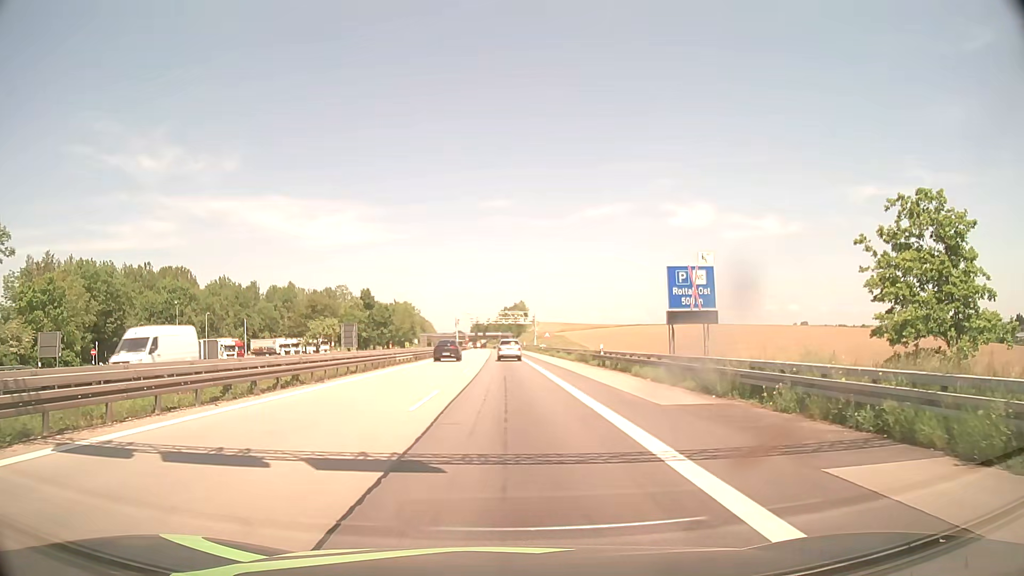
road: motorway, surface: asphalt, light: Day
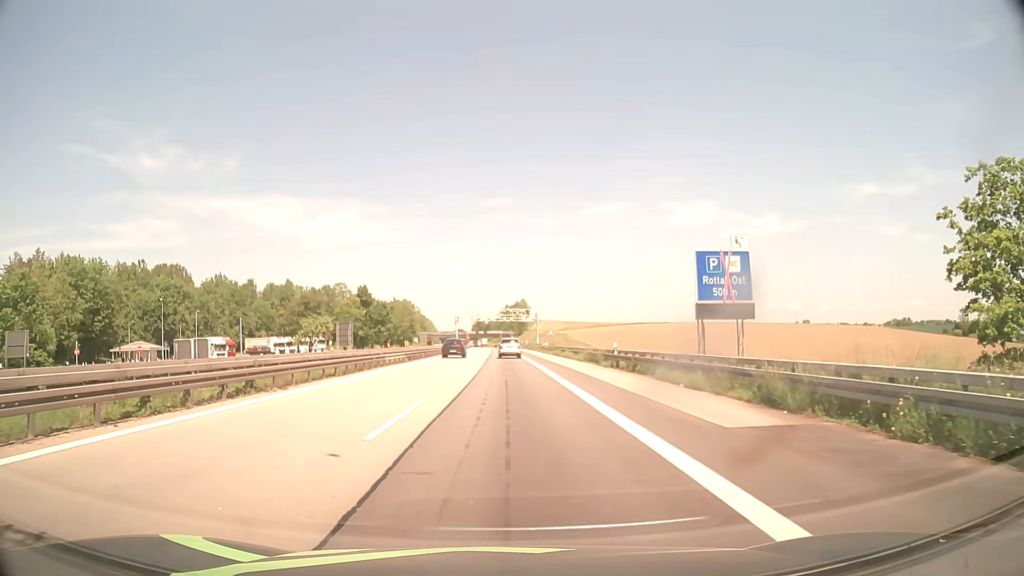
(0.0, +4.5) m; 0°
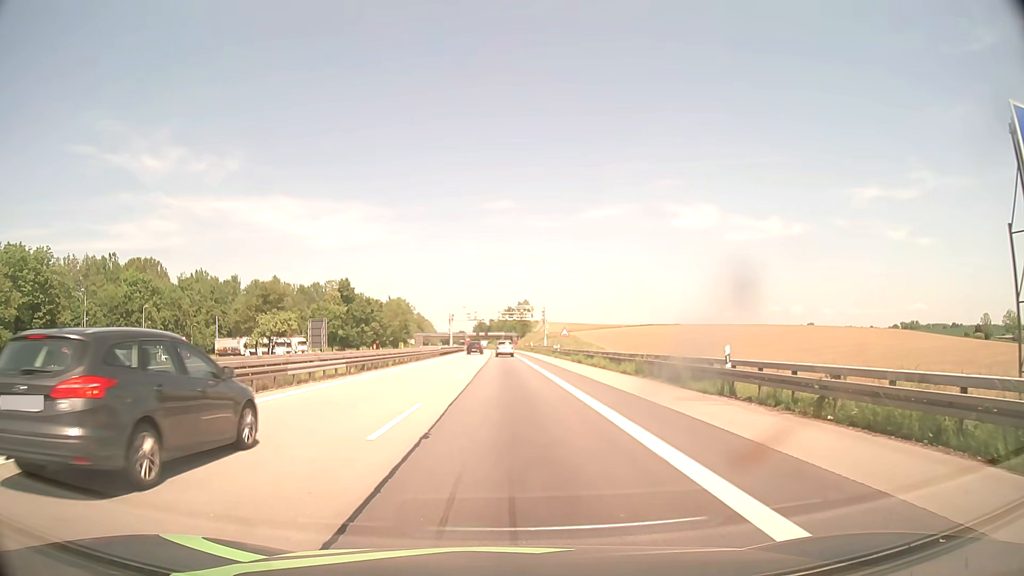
(-0.2, +18.0) m; -1°
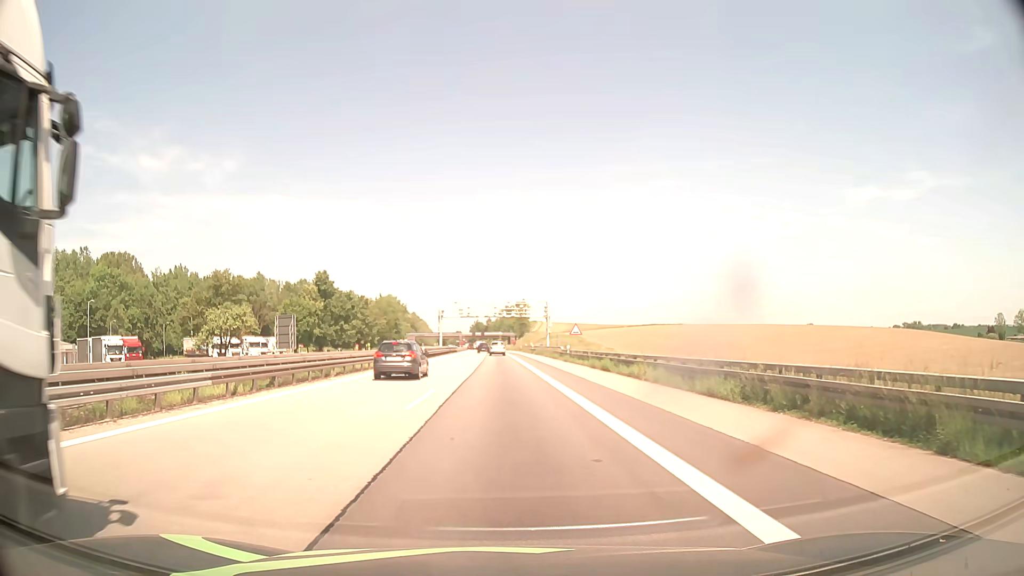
(0.0, +13.5) m; 0°
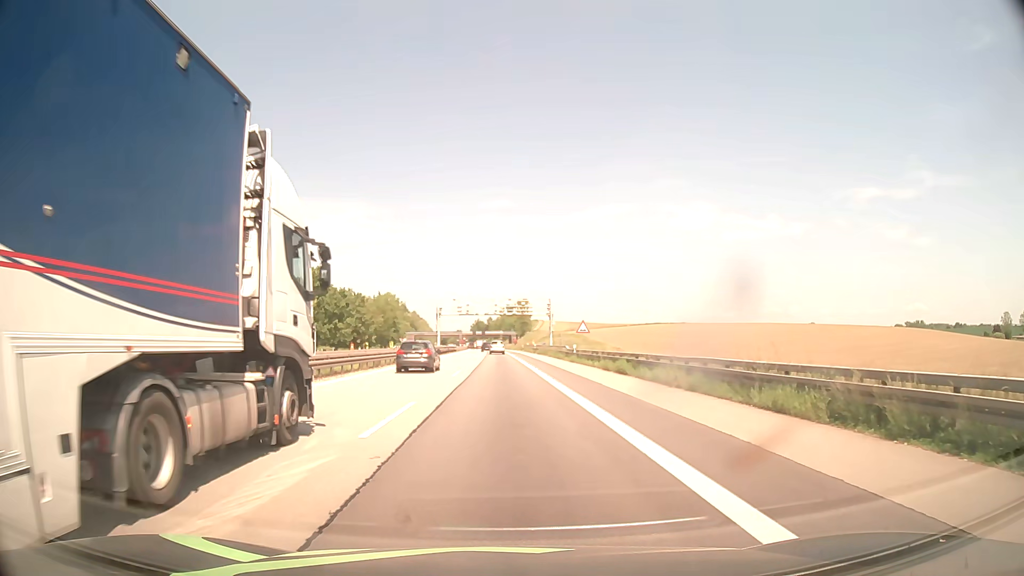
(0.0, +4.5) m; 0°
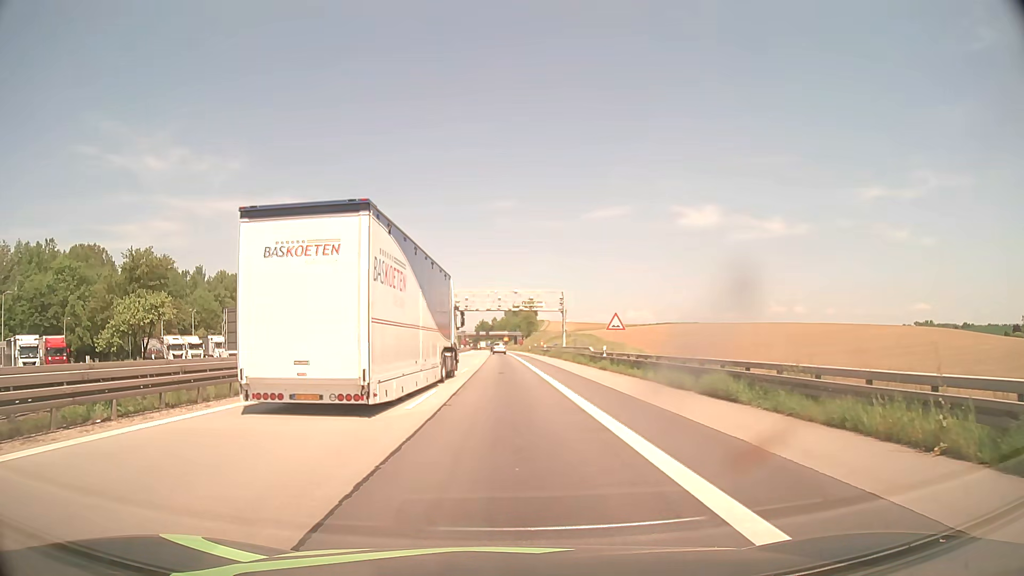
(0.0, +13.5) m; 0°
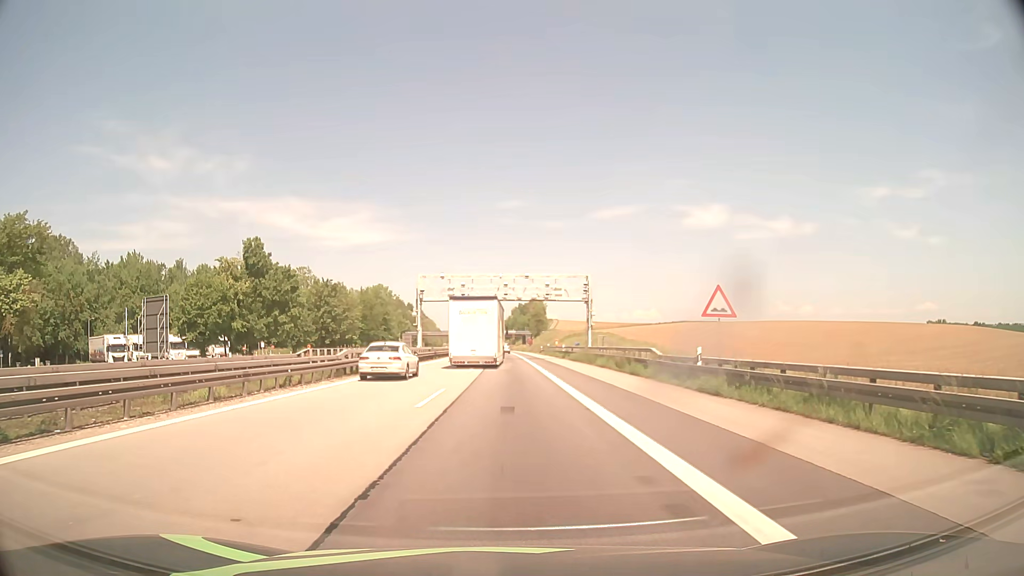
(-0.1, +17.9) m; -1°
(0, +10) (0, +20) (0, +30) (0, +40) (0, +50) (0, +60) (0, +70) (0, +80) (-1, +90) (-1, +100) m
